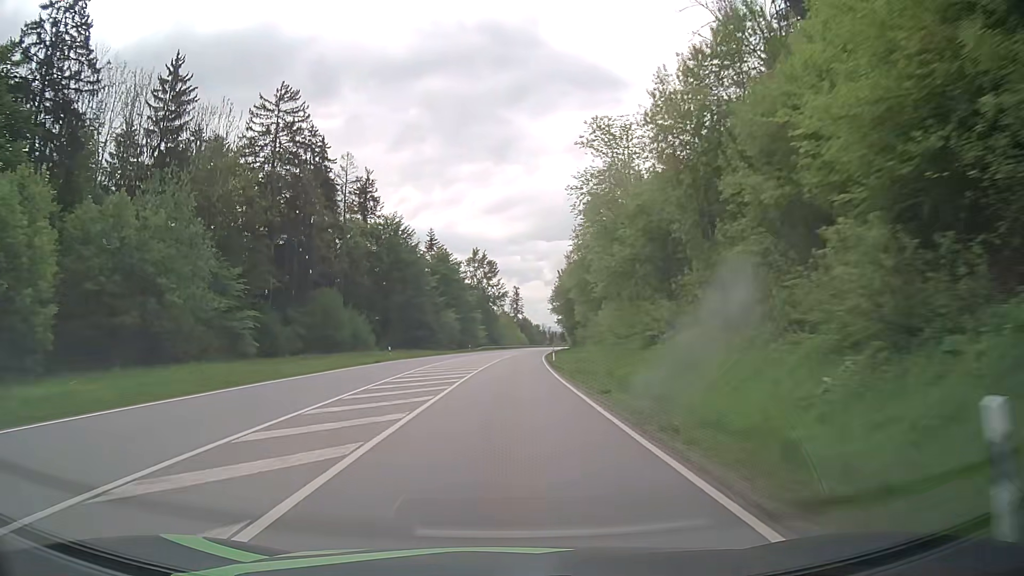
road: primary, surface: asphalt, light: Day
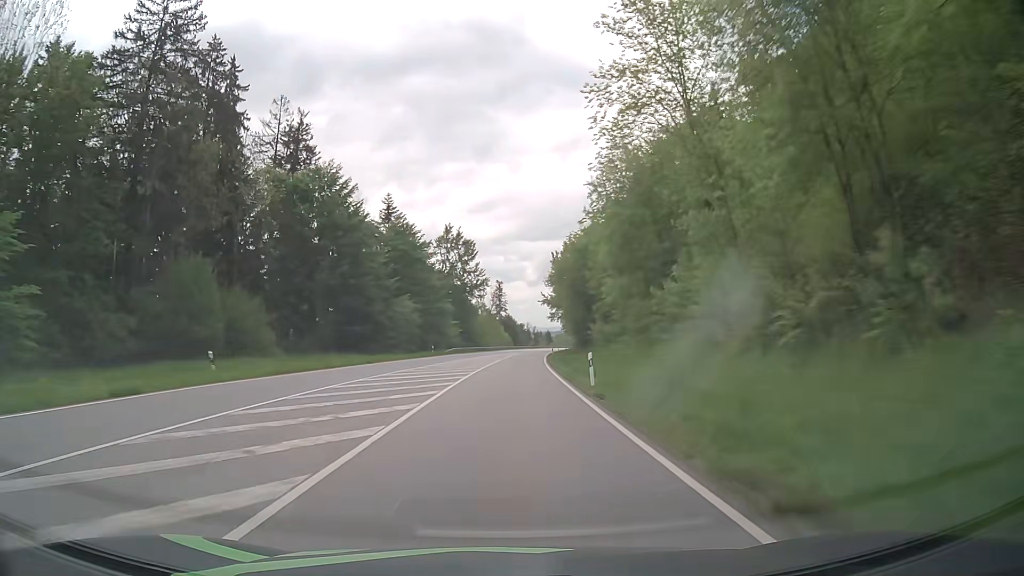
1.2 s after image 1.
(+0.5, +31.2) m; +2°
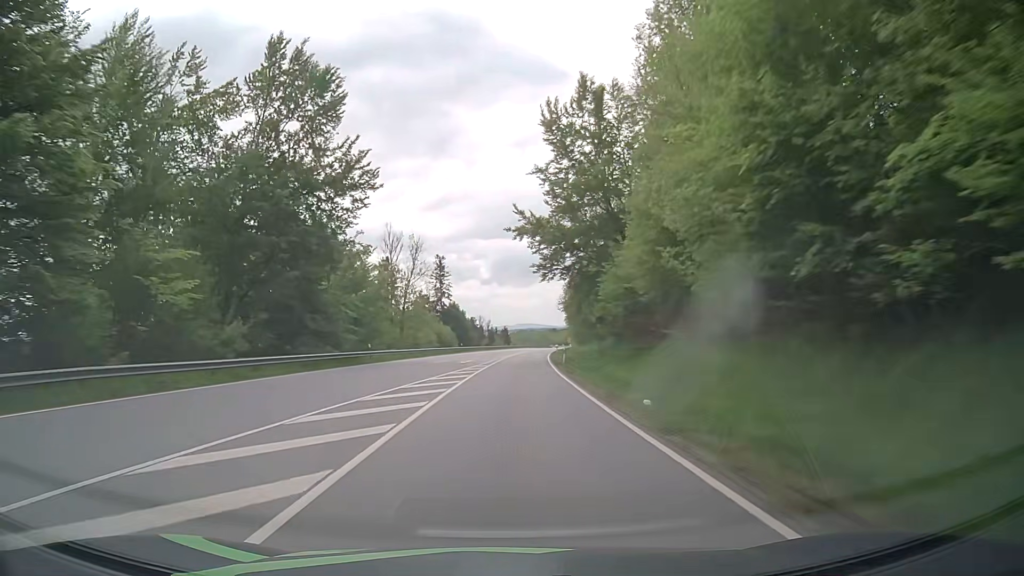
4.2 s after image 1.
(+2.5, +78.4) m; +4°
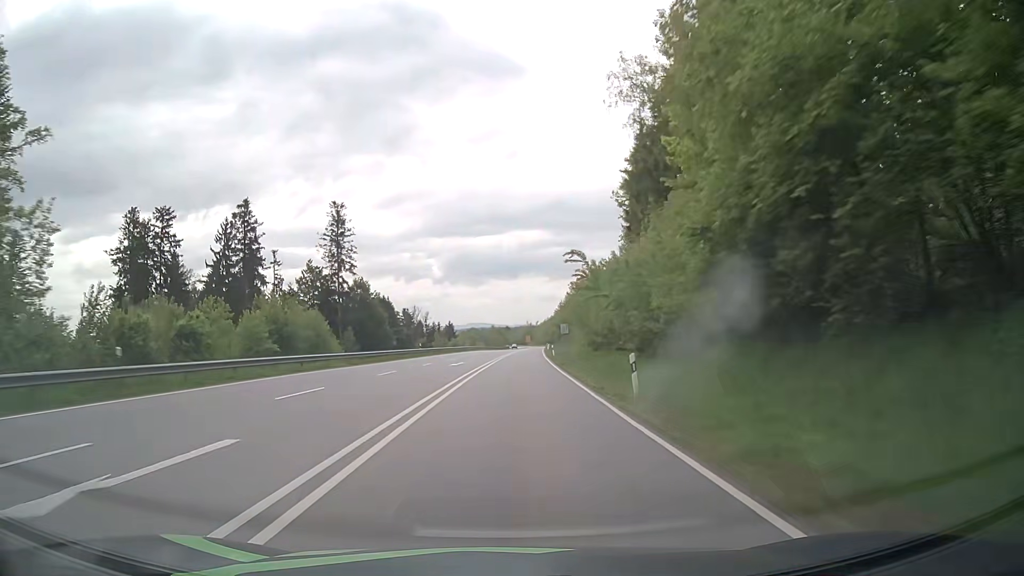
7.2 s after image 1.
(+3.0, +77.7) m; +4°
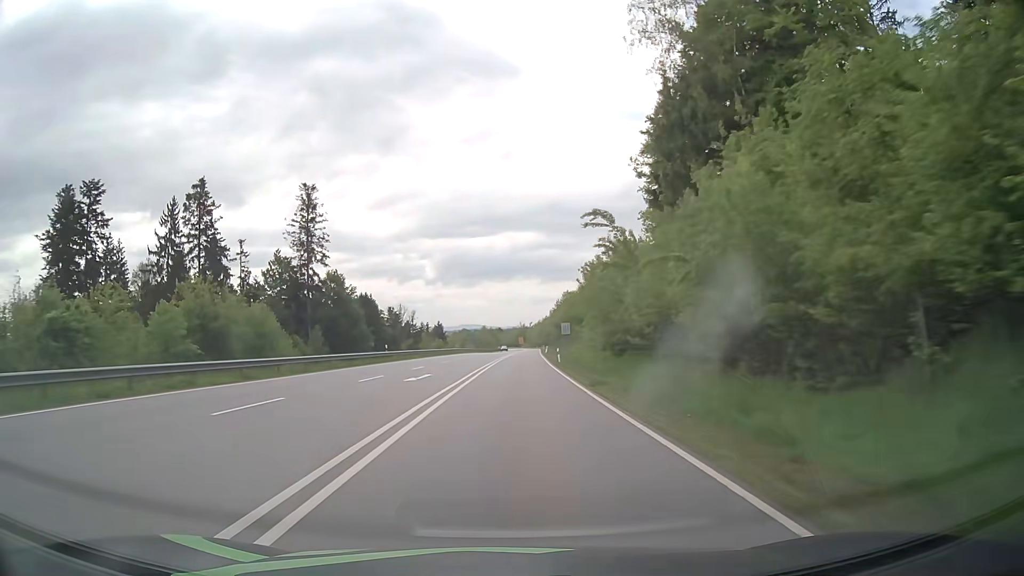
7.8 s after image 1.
(+0.1, +15.5) m; +1°
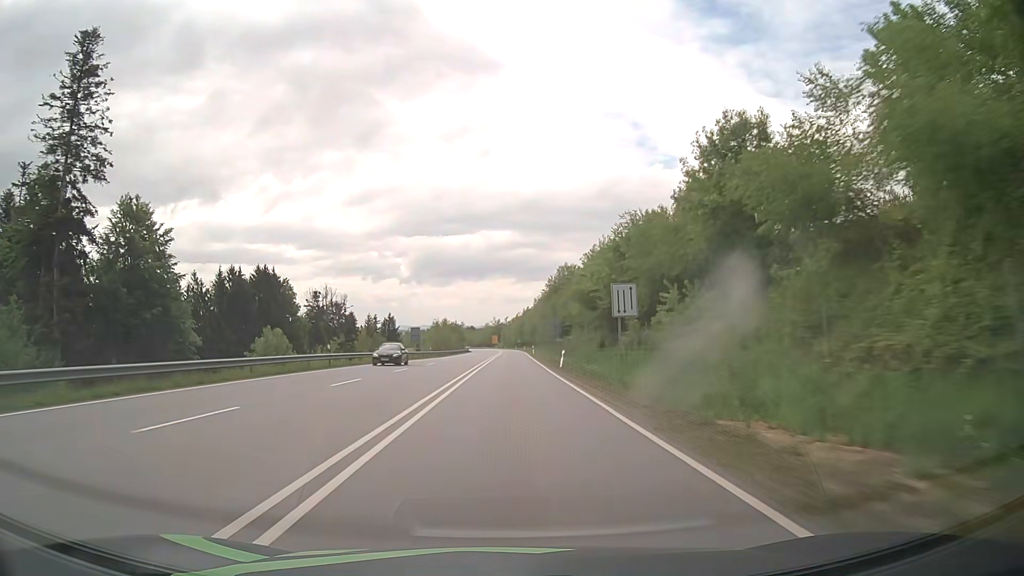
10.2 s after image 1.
(+1.5, +62.3) m; +3°
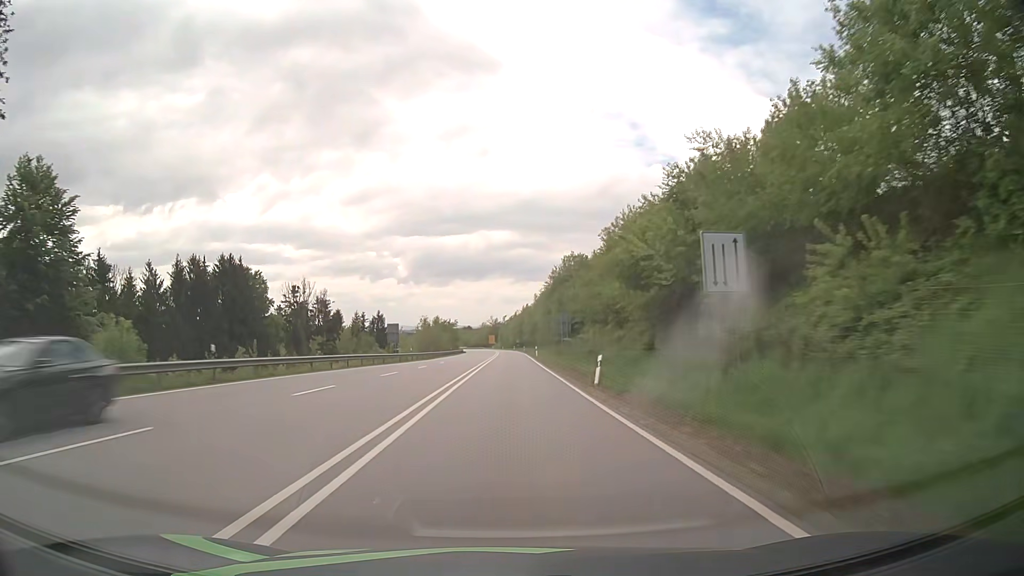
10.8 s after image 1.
(0.0, +15.7) m; 0°
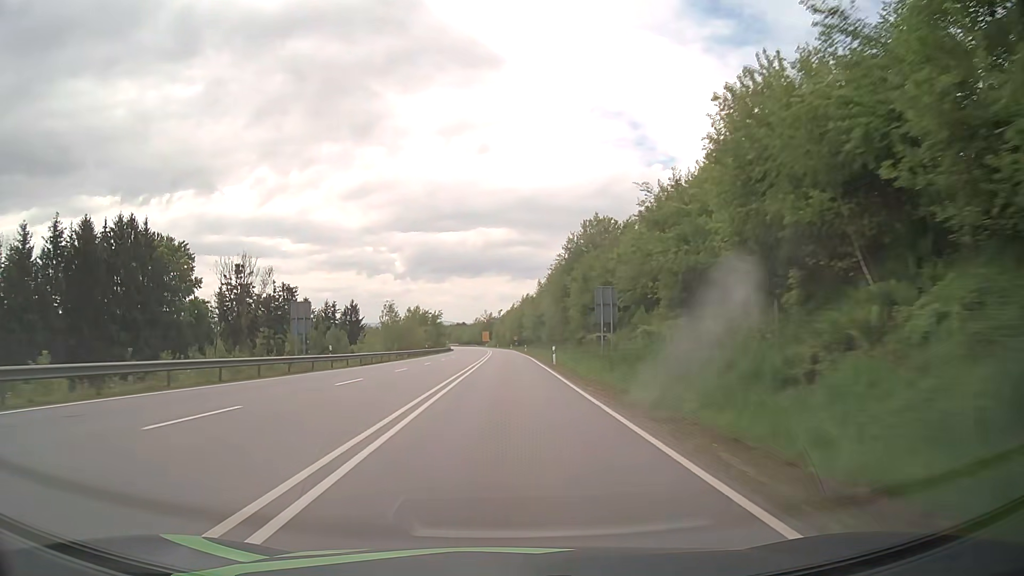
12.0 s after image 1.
(+0.1, +31.5) m; 0°
(0, +10) (0, +20) (0, +30) (0, +40) (0, +50) (0, +60) (0, +70) (0, +80) (0, +90) (0, +100) m
